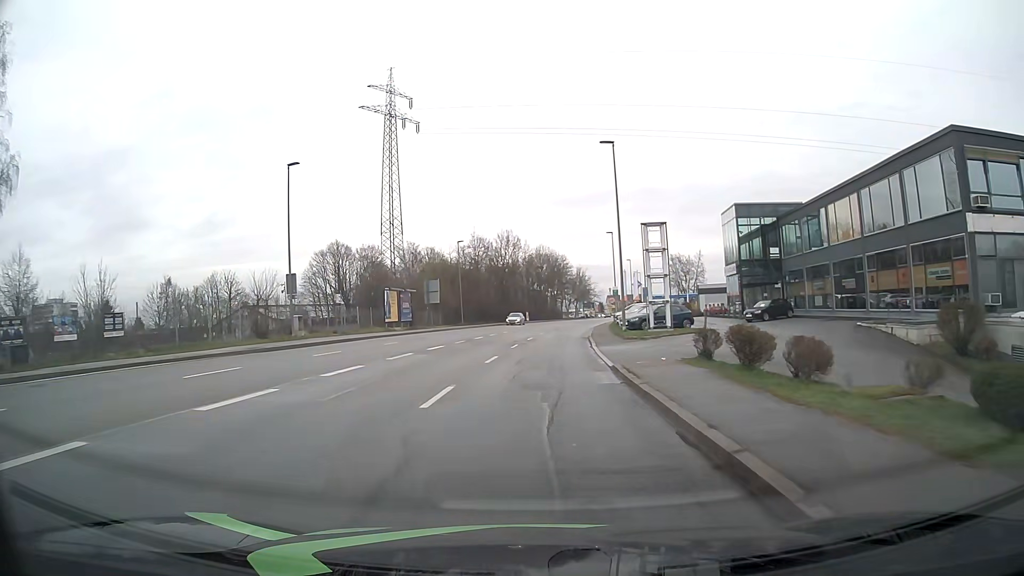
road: tertiary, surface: asphalt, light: Day
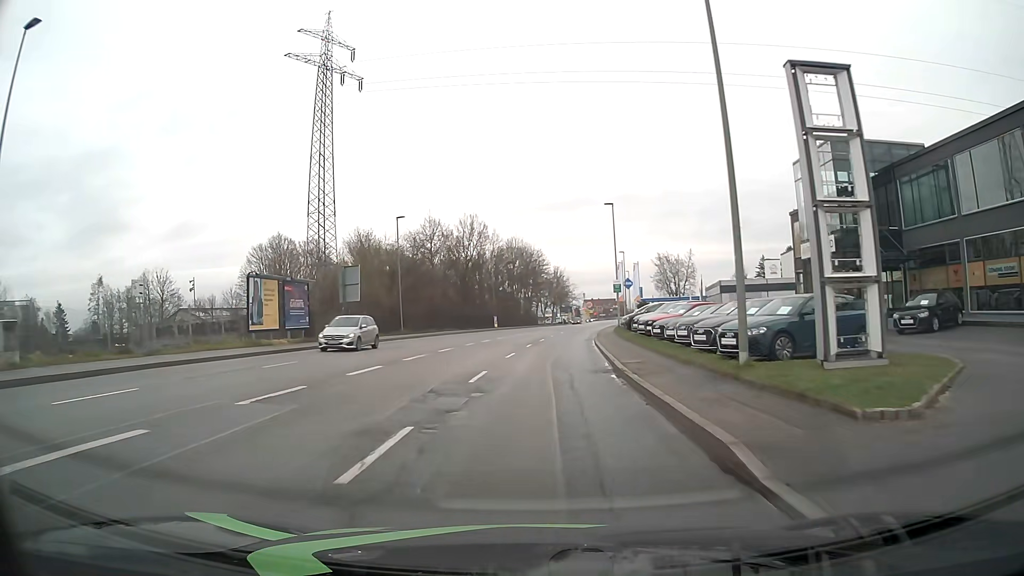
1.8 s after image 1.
(+0.3, +23.1) m; +2°
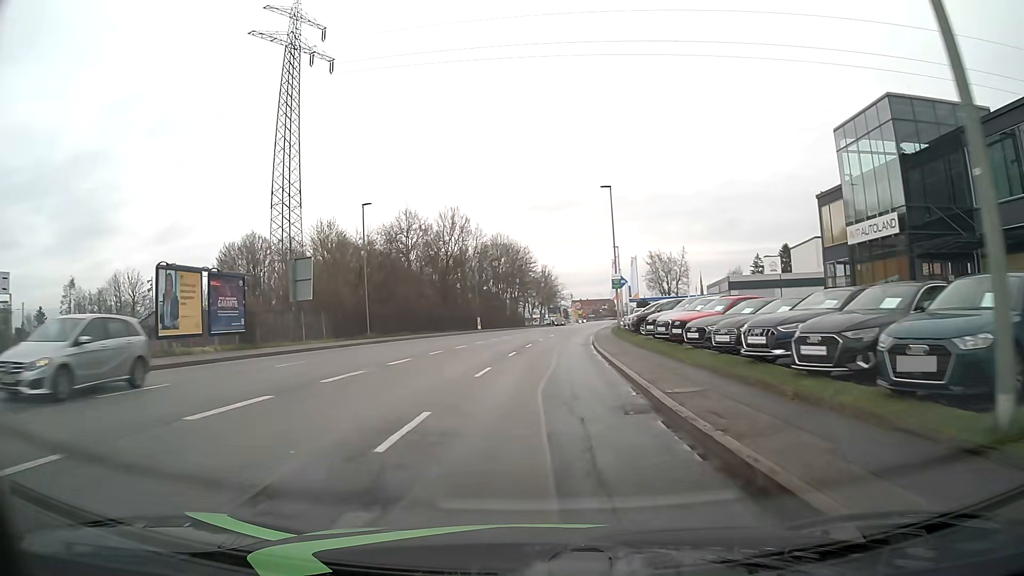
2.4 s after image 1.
(+0.1, +7.7) m; +1°
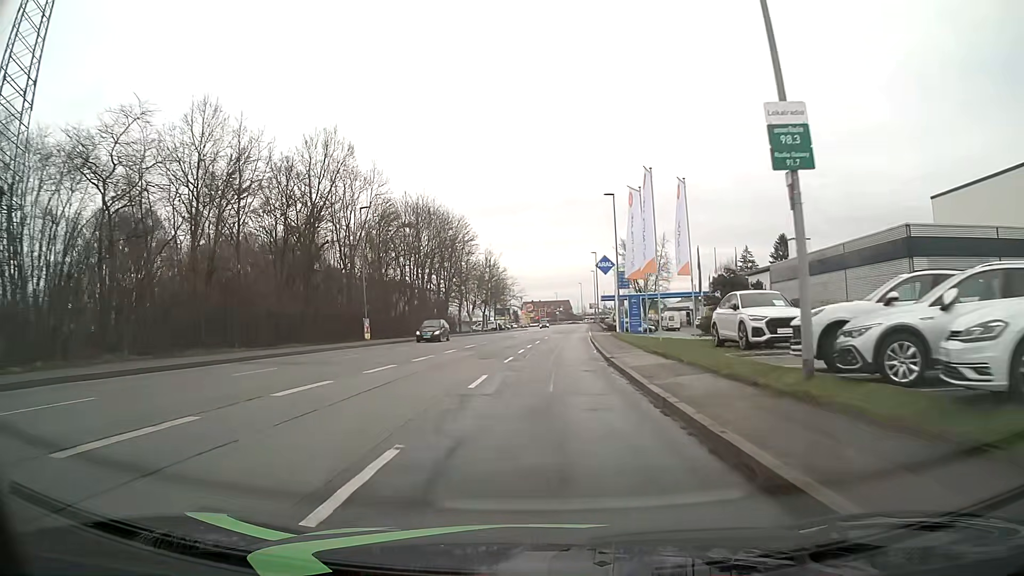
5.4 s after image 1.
(+1.3, +38.8) m; +4°
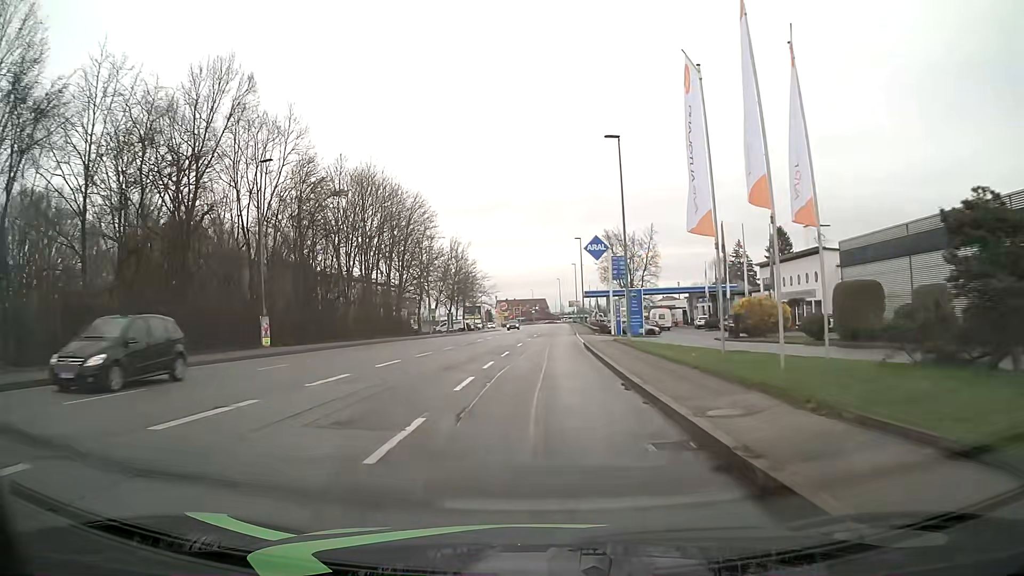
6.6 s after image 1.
(+0.3, +15.8) m; +2°
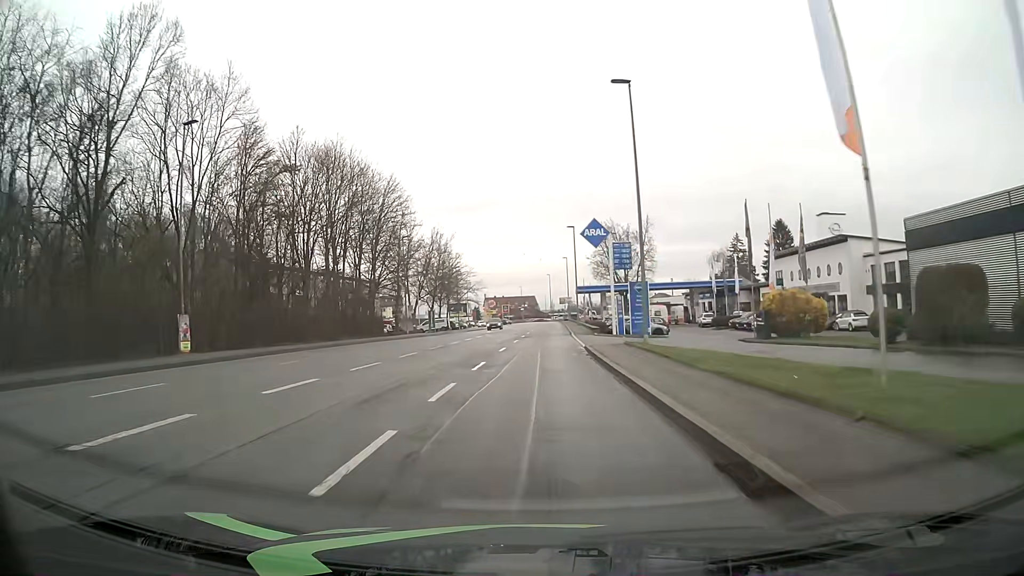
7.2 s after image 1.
(0.0, +8.0) m; 0°
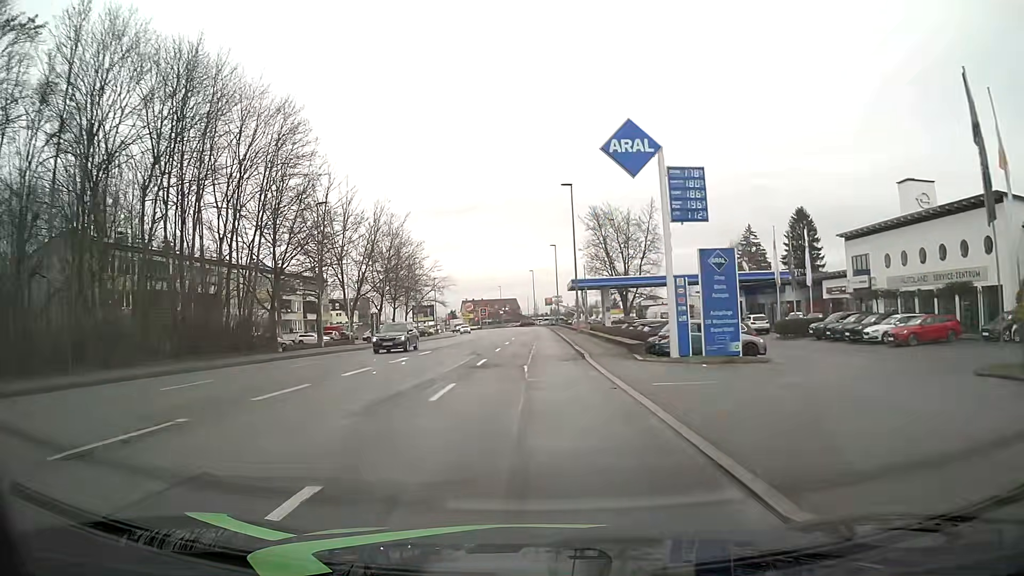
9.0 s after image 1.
(+0.7, +24.1) m; +2°
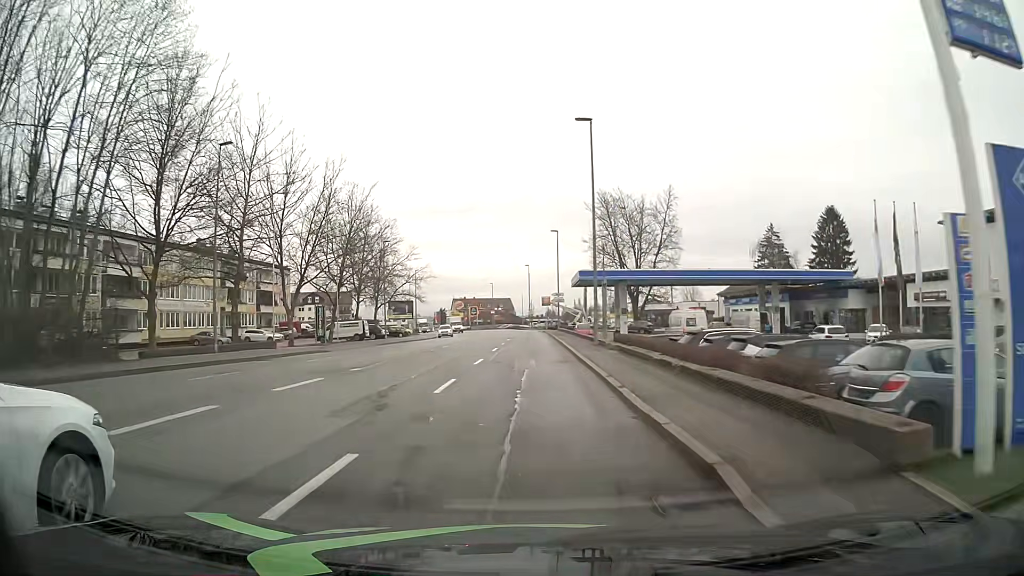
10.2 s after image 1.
(0.0, +16.2) m; 0°
(0, +10) (0, +20) (0, +30) (0, +40) (0, +50) (0, +60) (0, +70) (-1, +80) (-1, +90) (-2, +100) m
